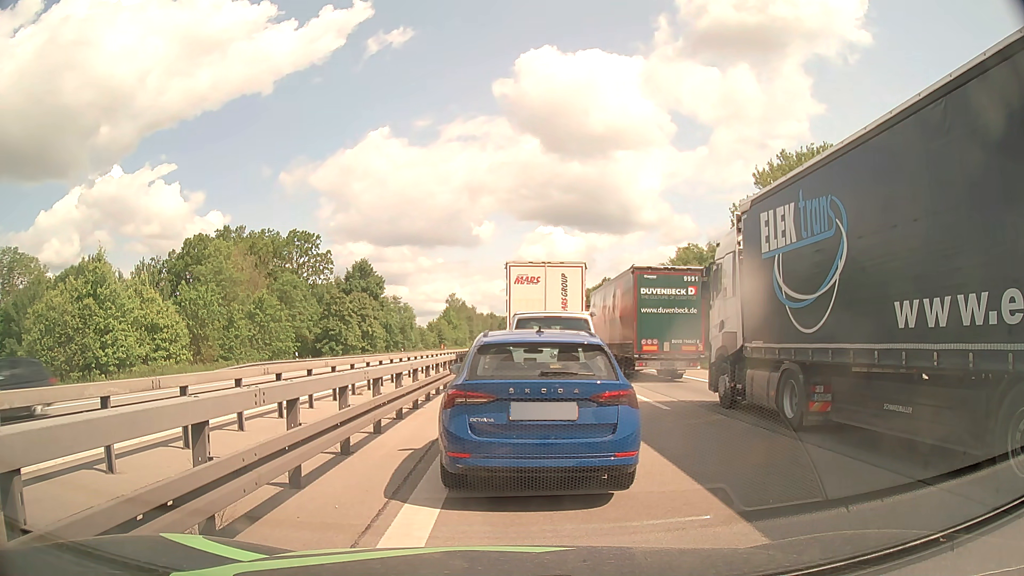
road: motorway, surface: asphalt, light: Day
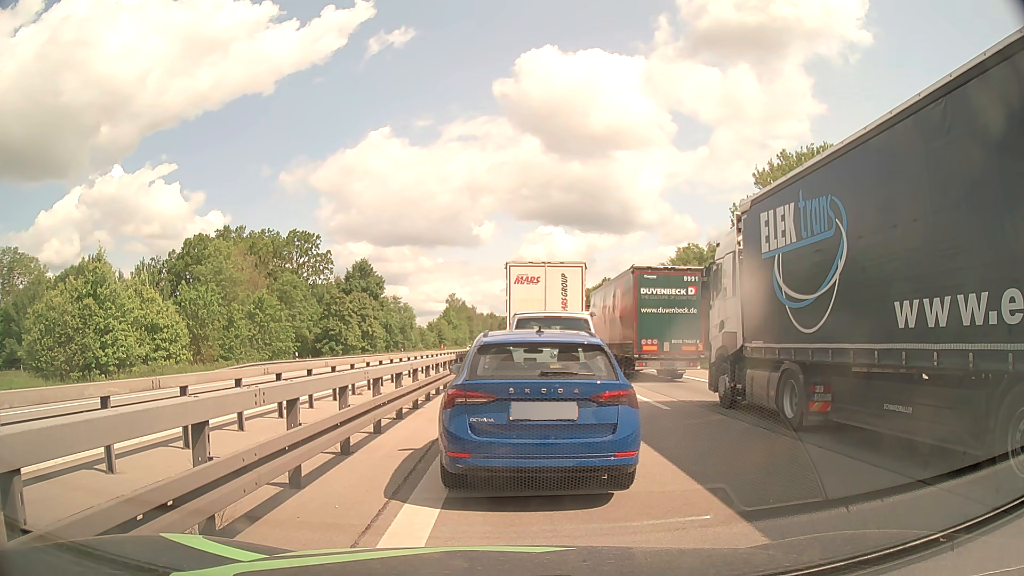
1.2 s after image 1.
(0.0, 0.0) m; 0°
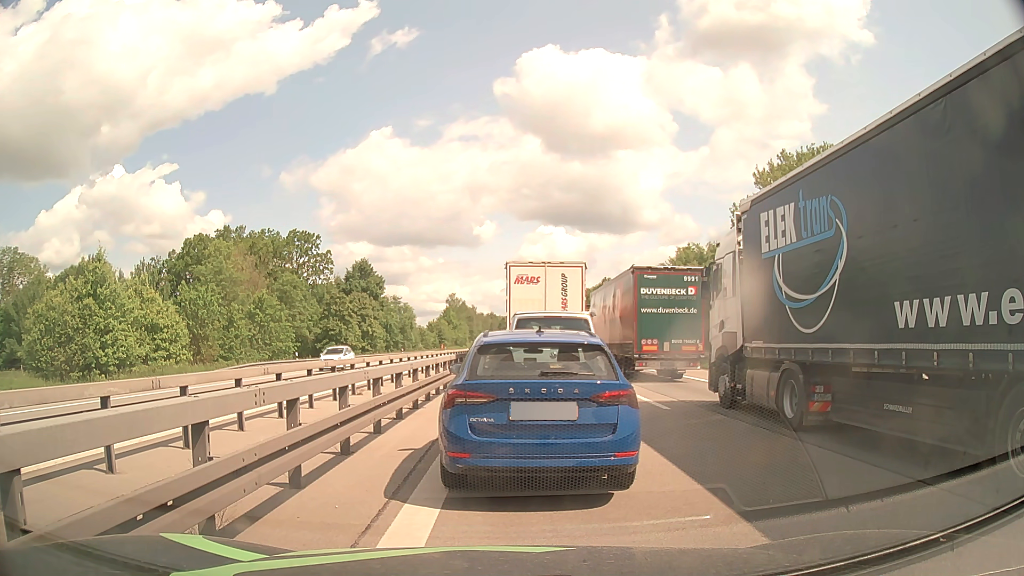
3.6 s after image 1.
(0.0, 0.0) m; 0°
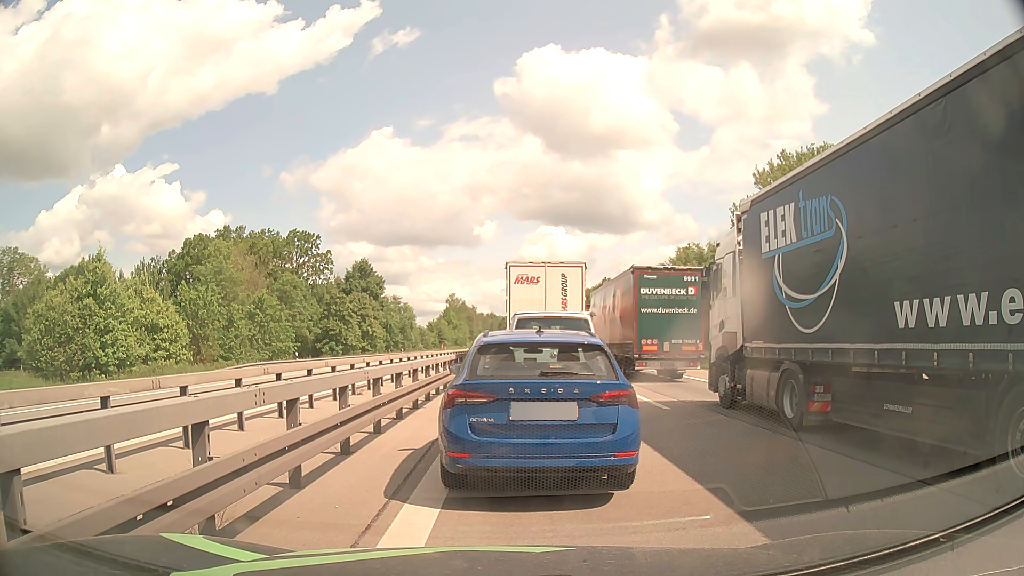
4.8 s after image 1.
(0.0, 0.0) m; 0°
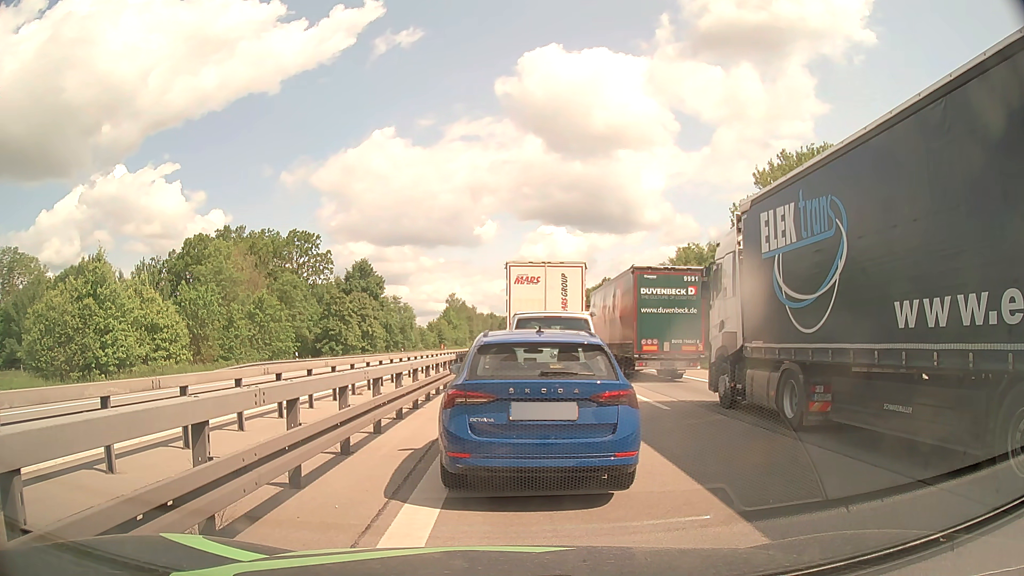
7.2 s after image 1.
(0.0, 0.0) m; 0°
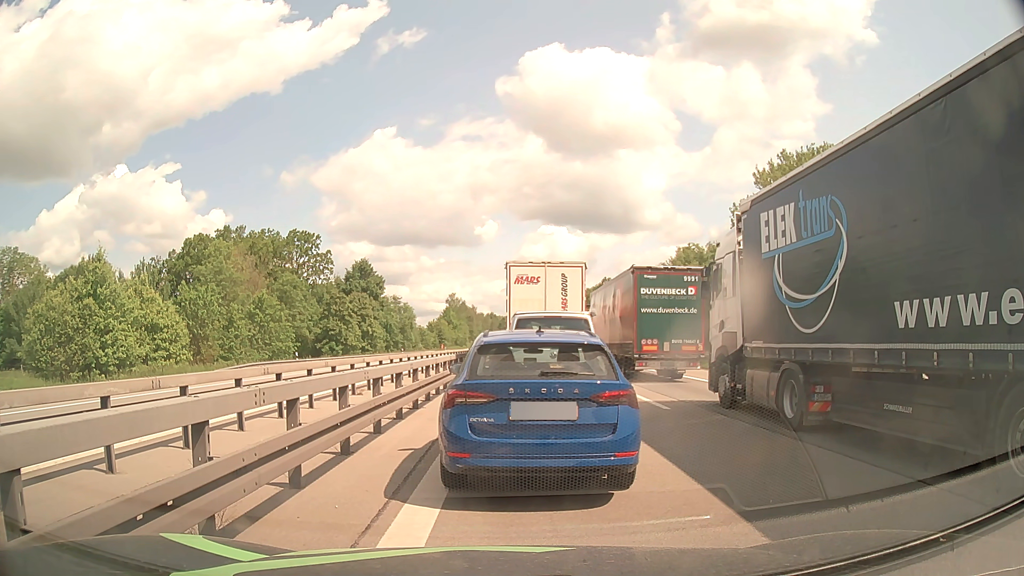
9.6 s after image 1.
(0.0, 0.0) m; 0°
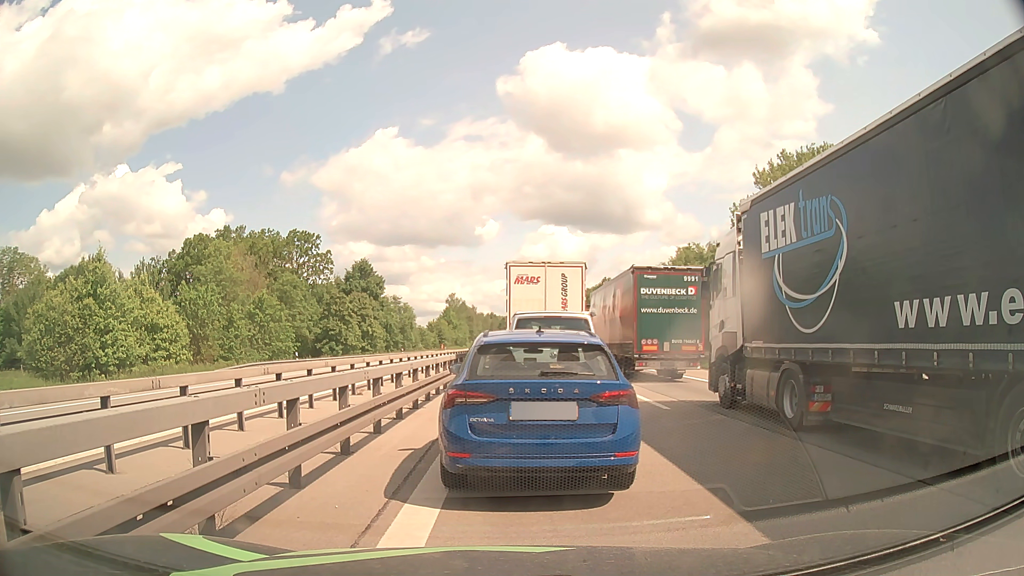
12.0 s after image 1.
(0.0, 0.0) m; 0°
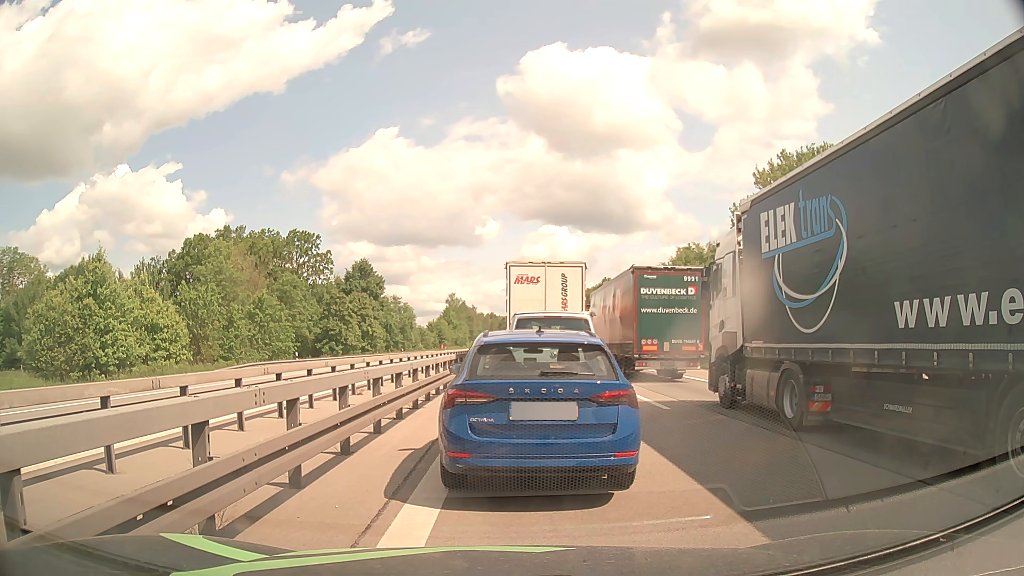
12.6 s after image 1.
(0.0, 0.0) m; 0°
